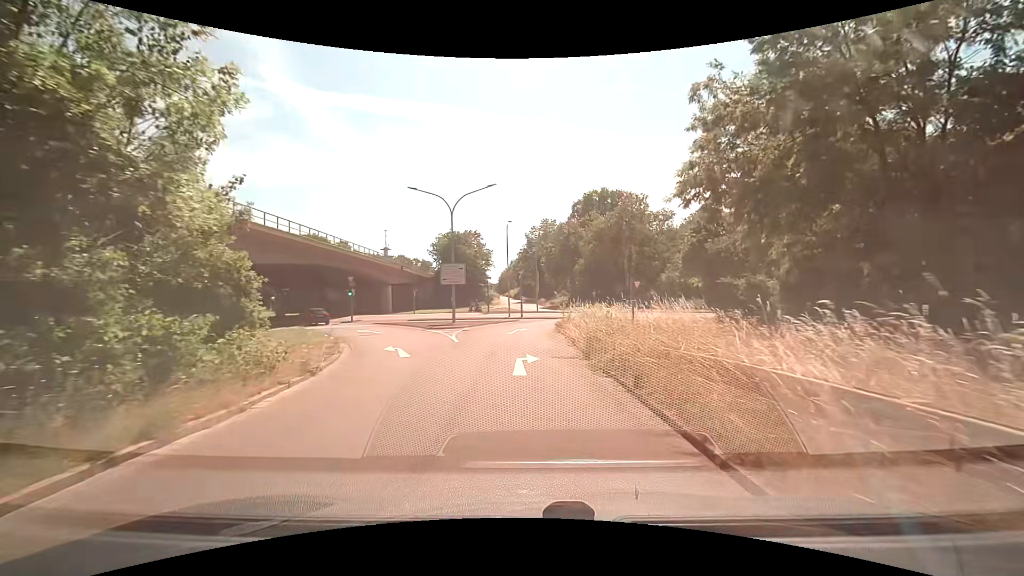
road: trunk_link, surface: asphalt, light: Day
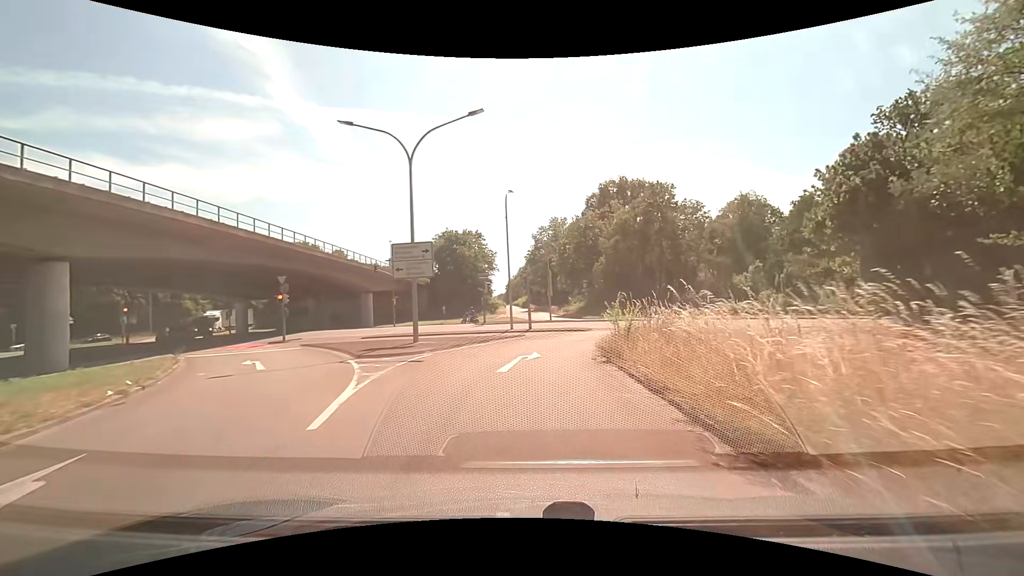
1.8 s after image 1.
(0.0, +14.2) m; 0°
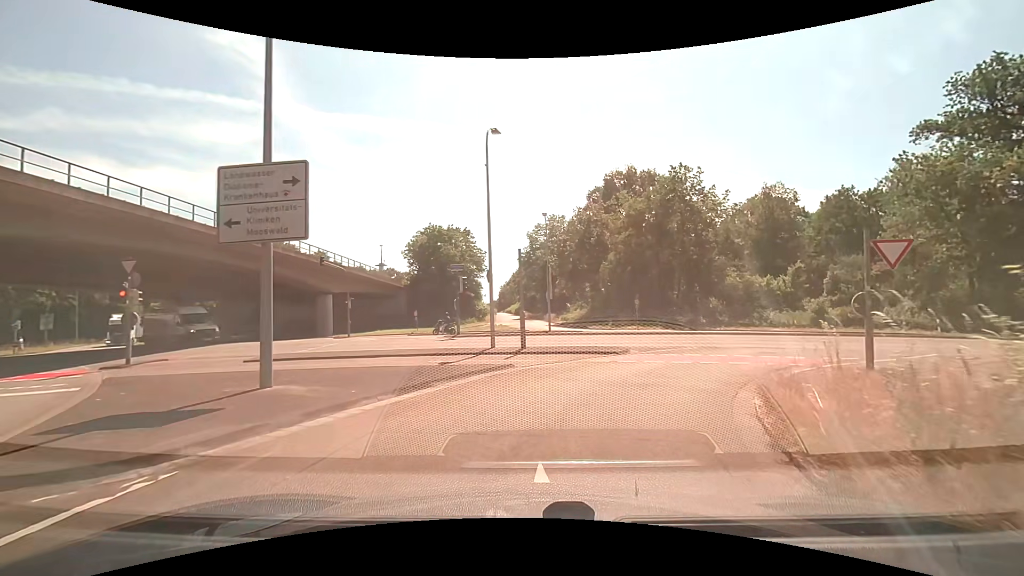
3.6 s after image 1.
(-0.2, +11.5) m; 0°
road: secondary_link
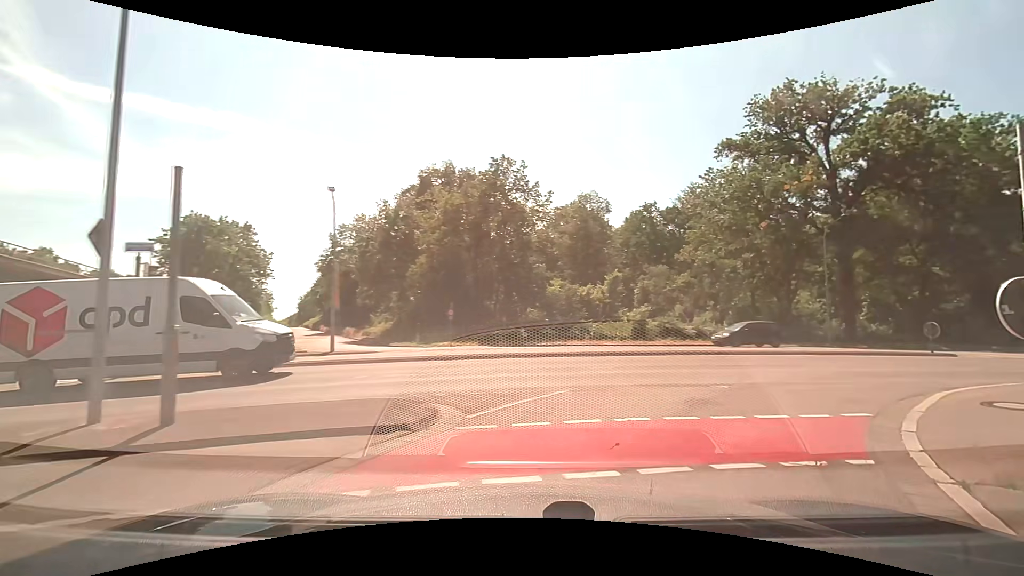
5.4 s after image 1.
(+1.3, +9.5) m; +22°
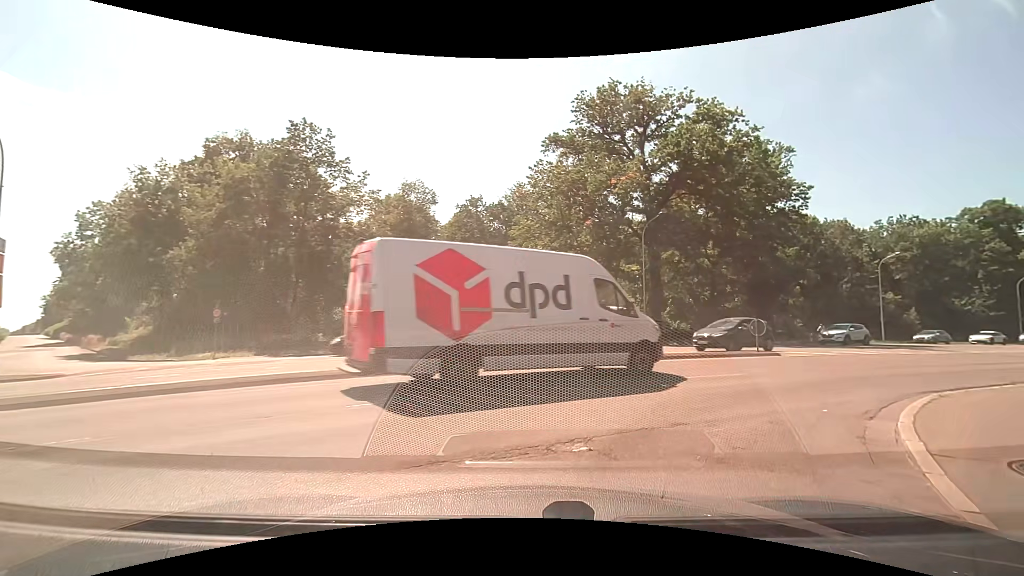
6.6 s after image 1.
(+1.0, +5.7) m; +18°
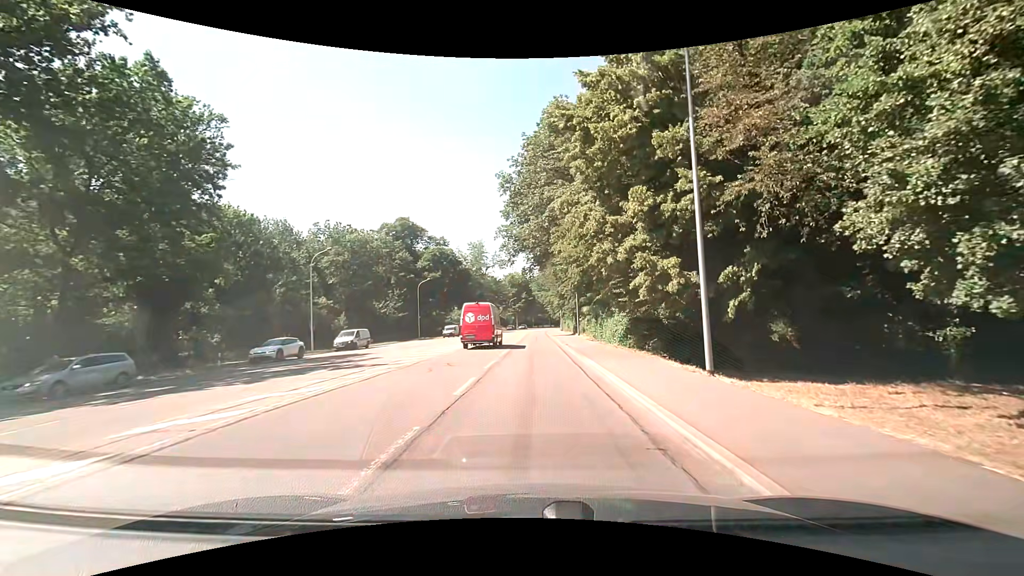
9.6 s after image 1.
(+9.3, +14.8) m; +57°
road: secondary
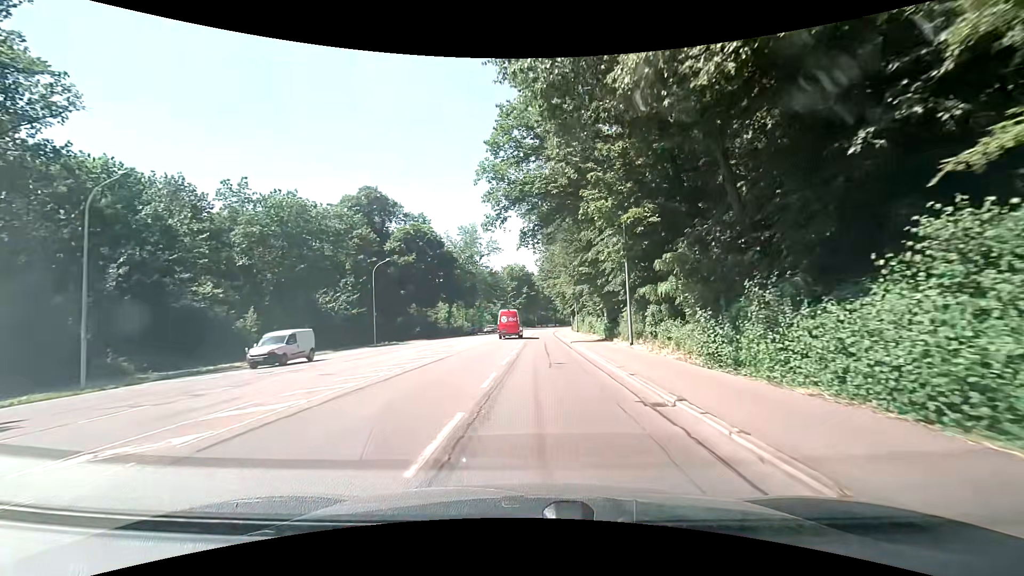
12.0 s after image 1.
(-0.2, +23.6) m; 0°
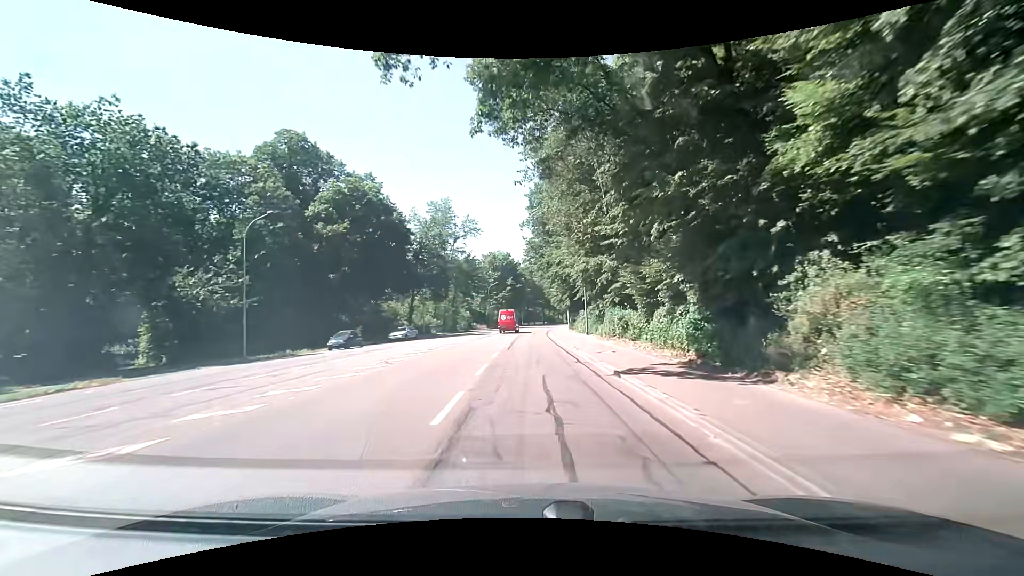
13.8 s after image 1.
(+0.3, +22.2) m; +2°
(0, +10) (0, +20) (0, +30) (0, +40) (0, +50) (0, +60) (0, +70) (+1, +80) (+2, +90) (+3, +100) m
